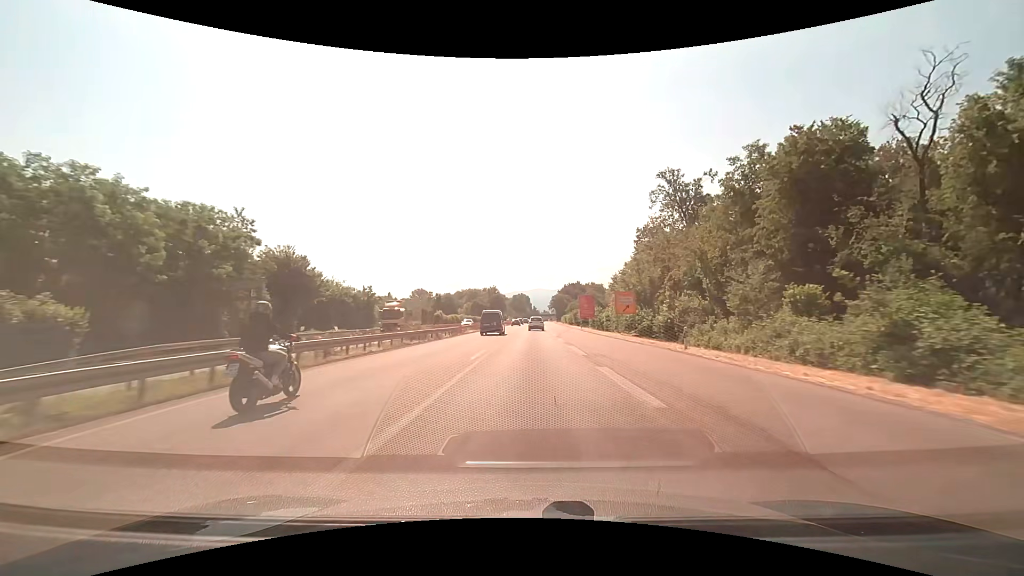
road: trunk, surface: asphalt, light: Day
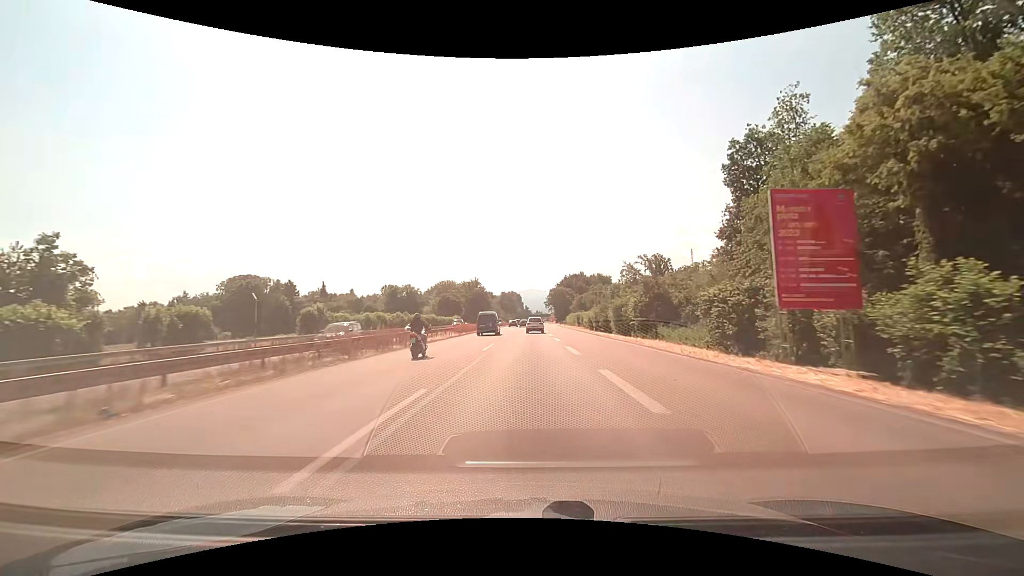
(+0.7, +68.0) m; +1°
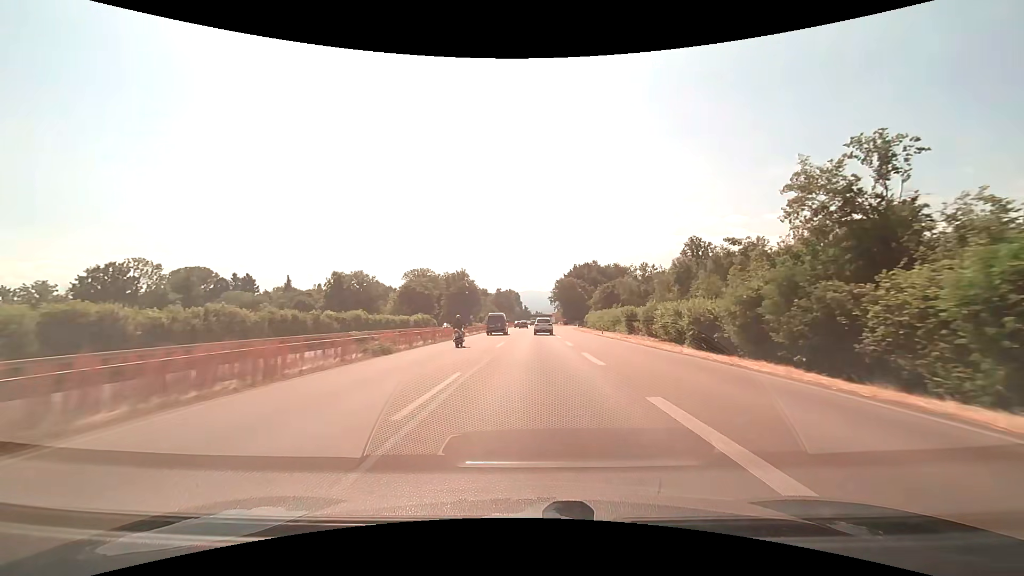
(-0.2, +52.5) m; 0°
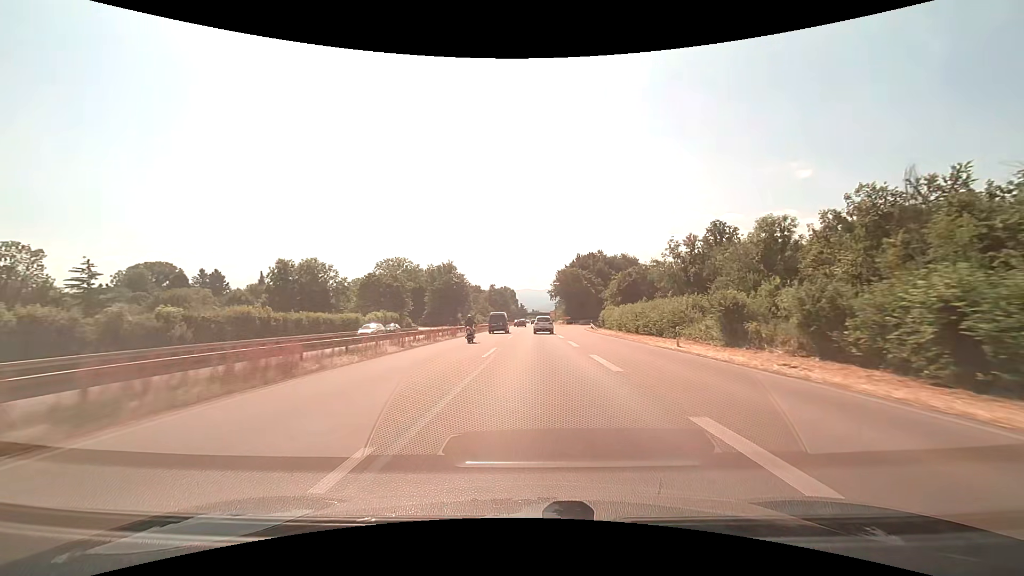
(+0.1, +26.1) m; 0°
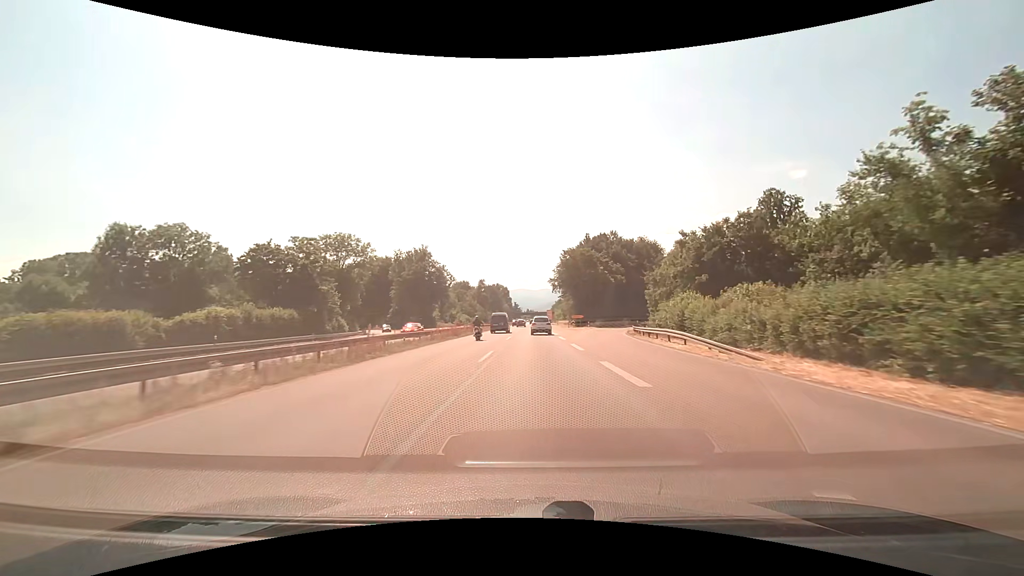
(+0.2, +38.9) m; +1°
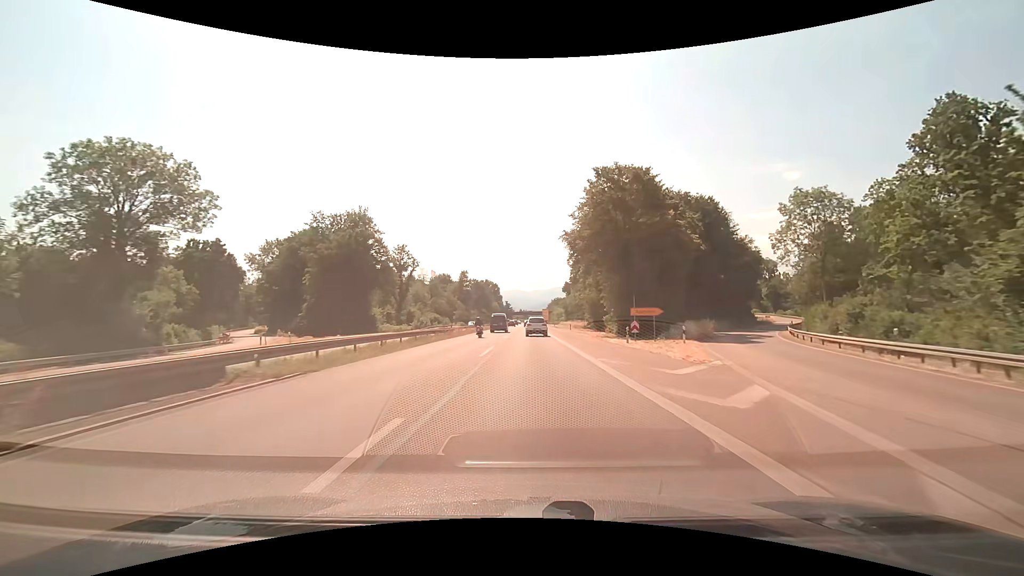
(+0.4, +51.8) m; +1°
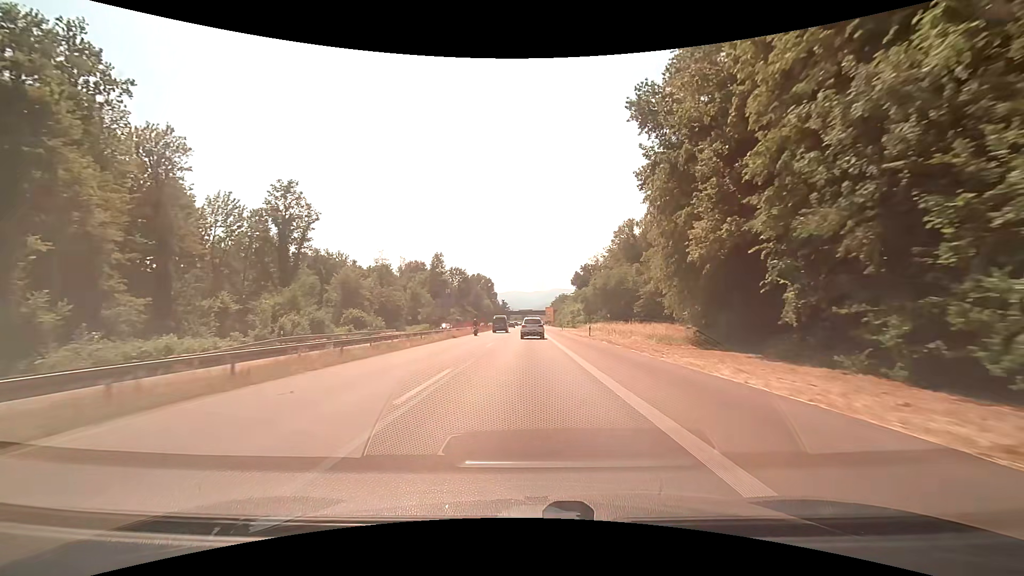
(+0.3, +64.9) m; 0°
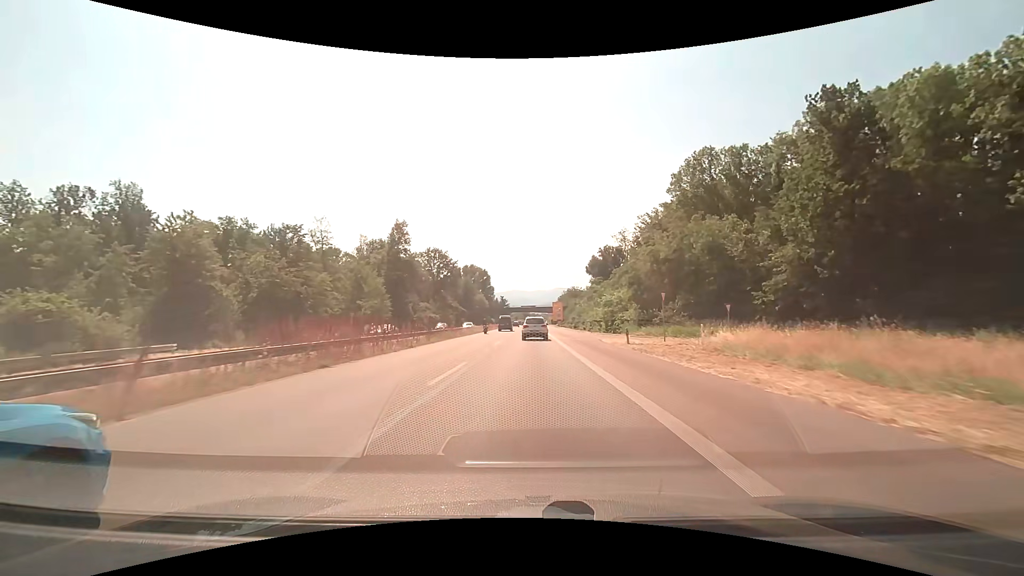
(0.0, +52.0) m; 0°
(0, +10) (0, +20) (0, +30) (0, +40) (0, +50) (0, +60) (0, +70) (0, +80) (0, +90) (0, +100) m
